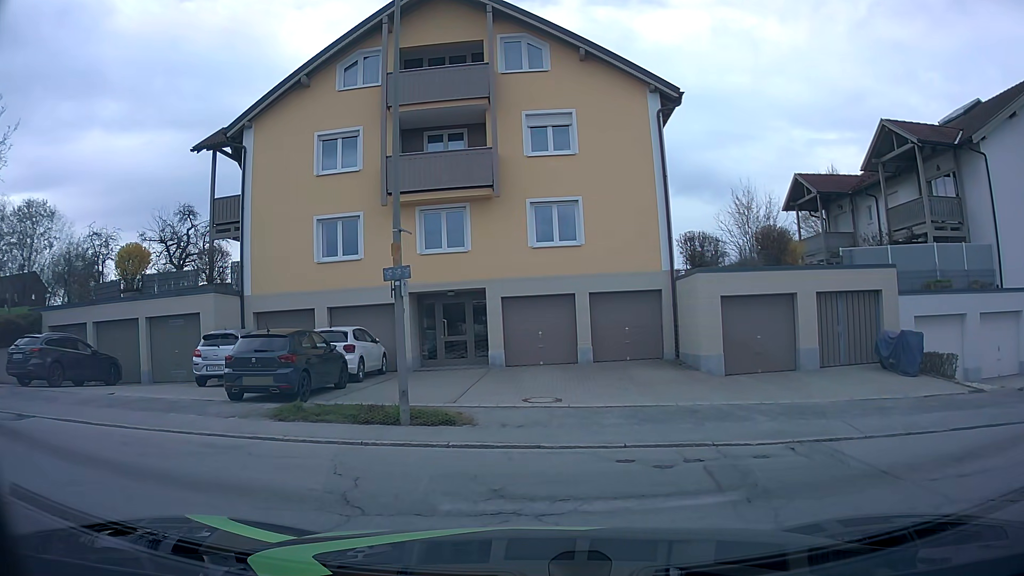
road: residential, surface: asphalt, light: Day
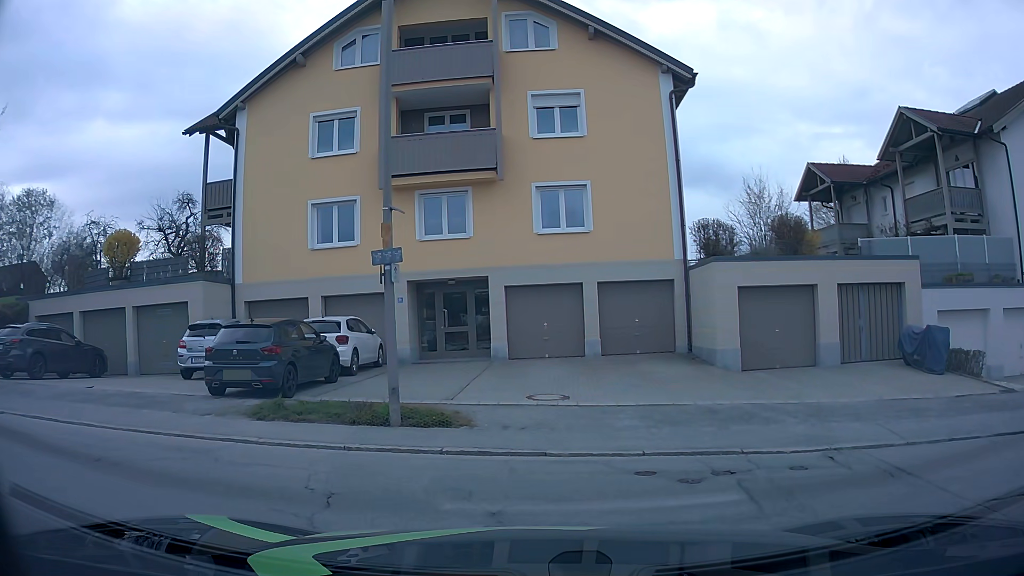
(0.0, +1.1) m; 0°
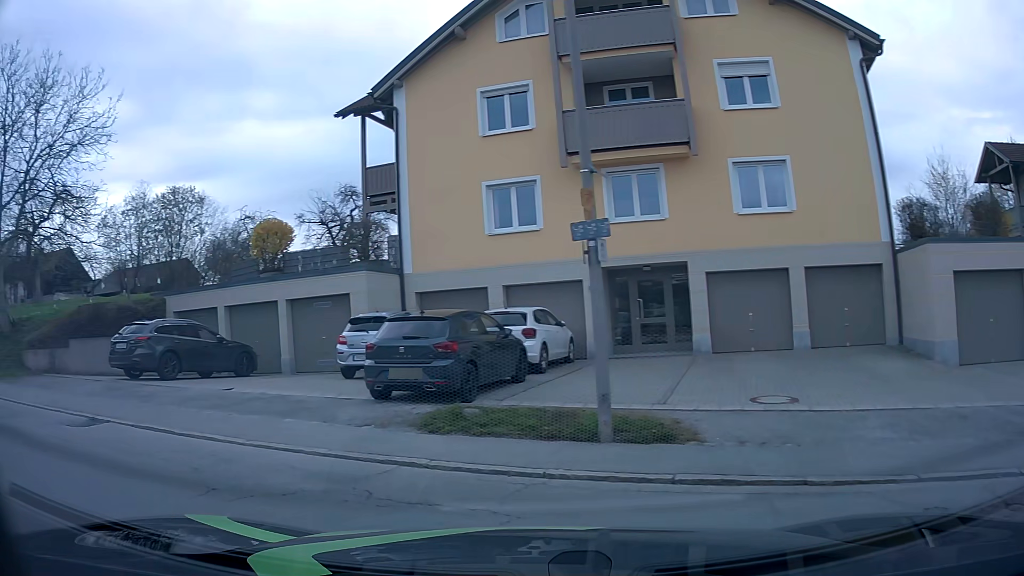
(-0.1, +2.0) m; -15°
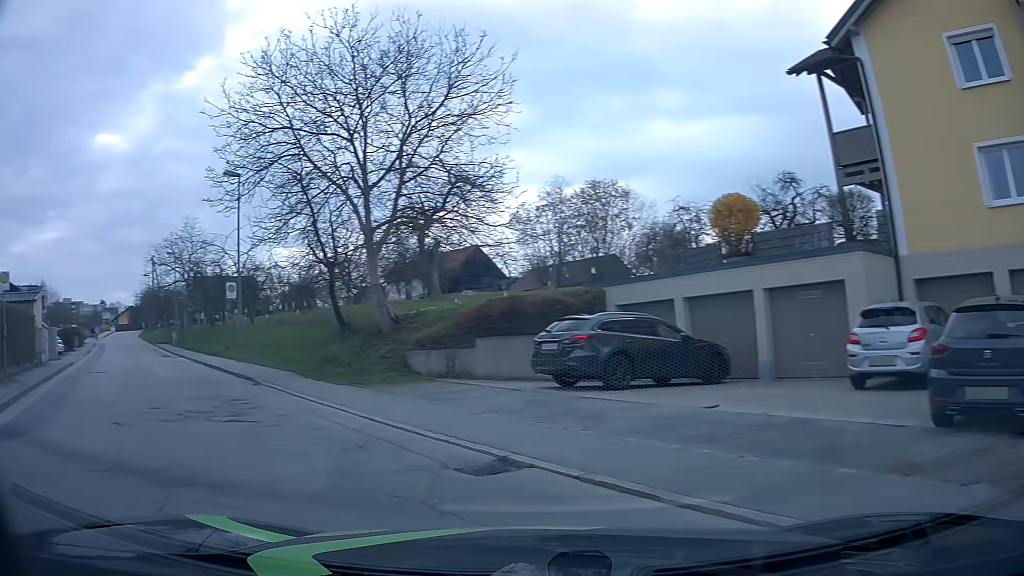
(-1.2, +3.8) m; -34°
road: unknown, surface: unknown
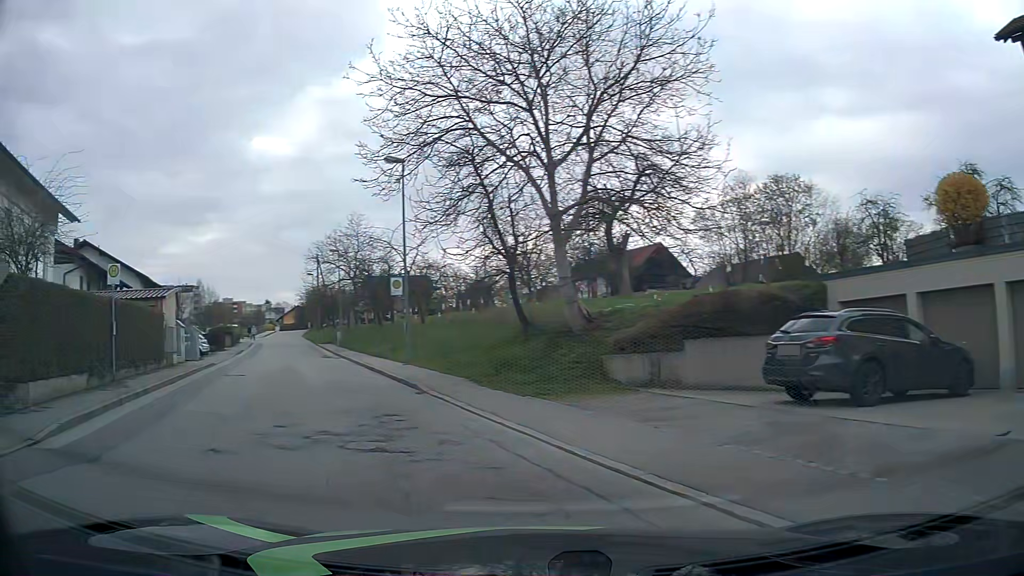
(-0.4, +2.9) m; -16°
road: unclassified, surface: asphalt
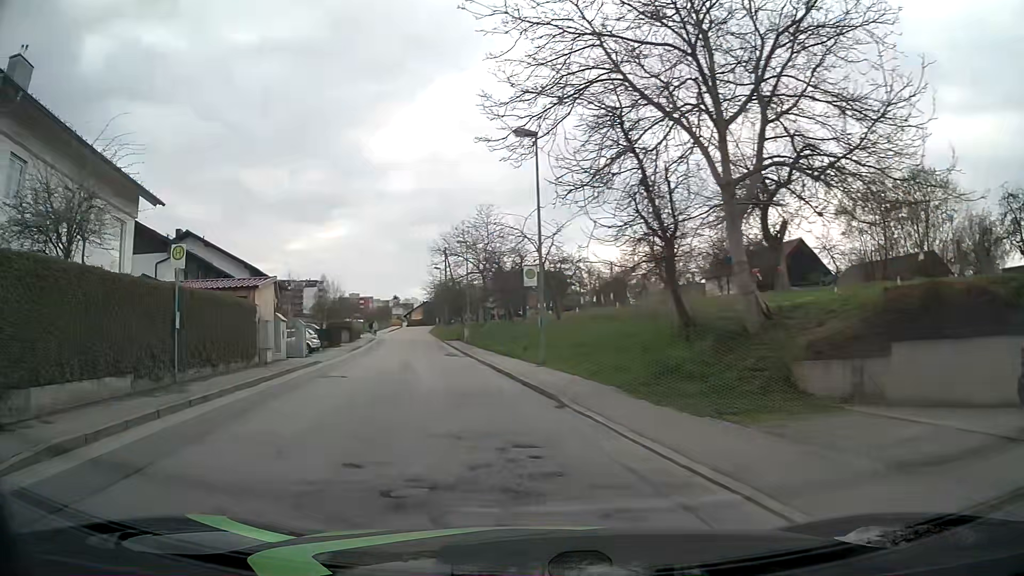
(-0.4, +3.5) m; -12°
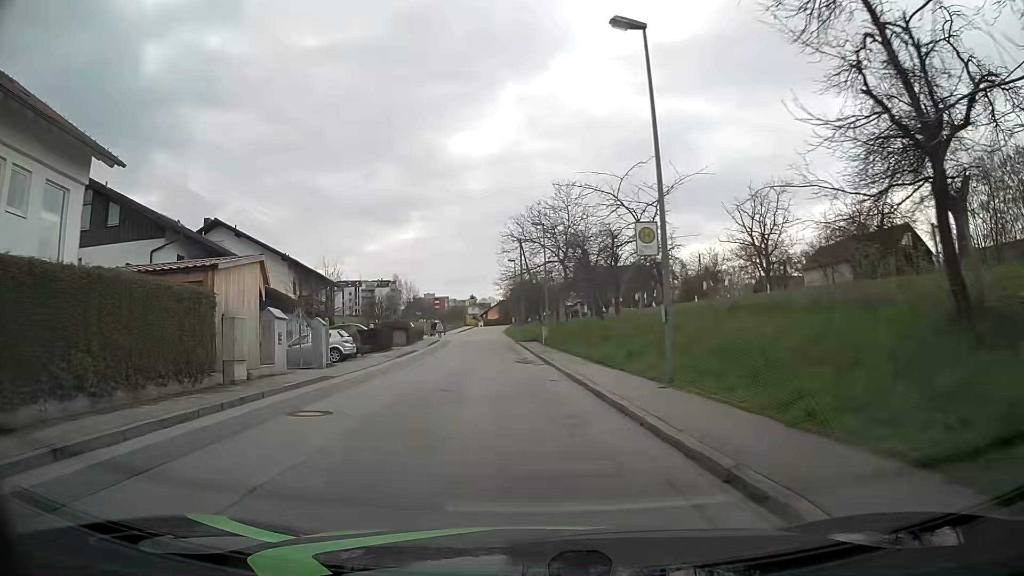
(-0.7, +8.7) m; -7°
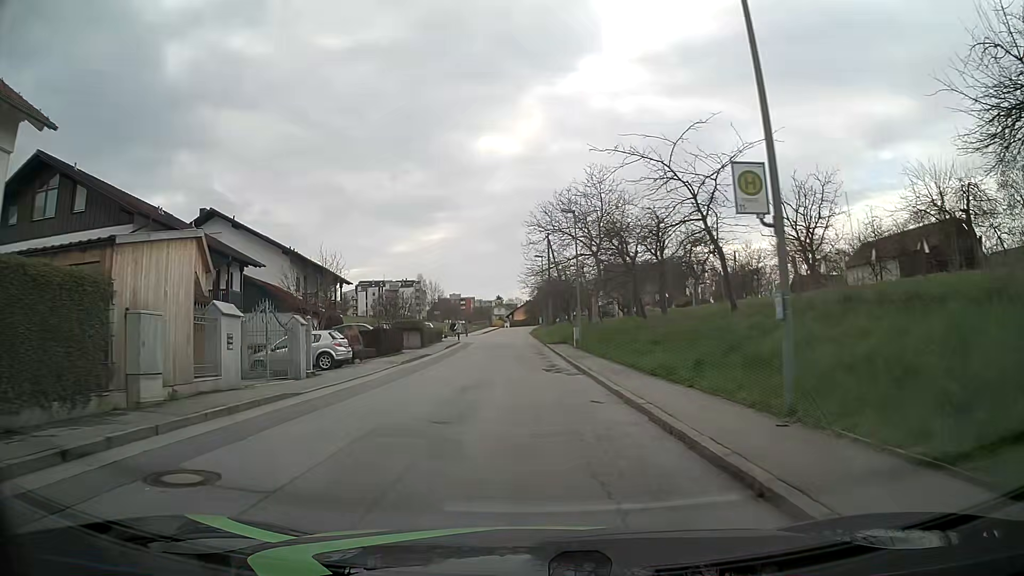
(-0.1, +5.1) m; -2°
